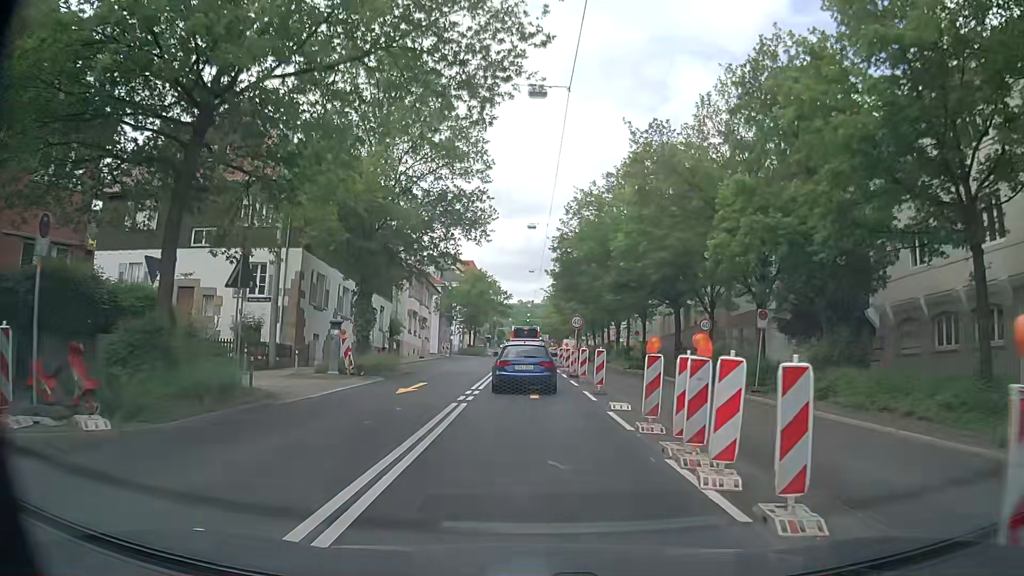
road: secondary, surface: asphalt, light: Day
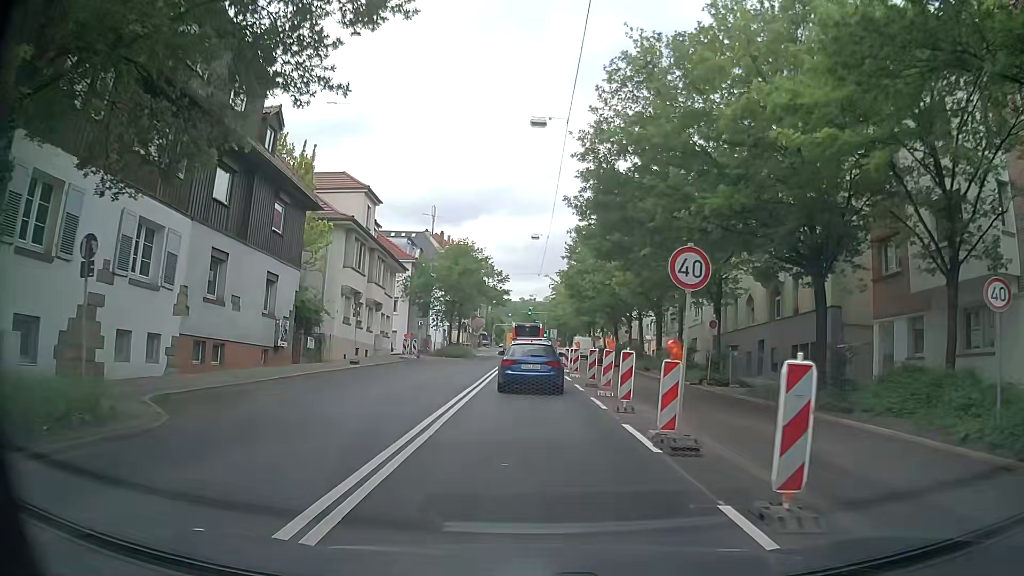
(-0.1, +20.7) m; 0°
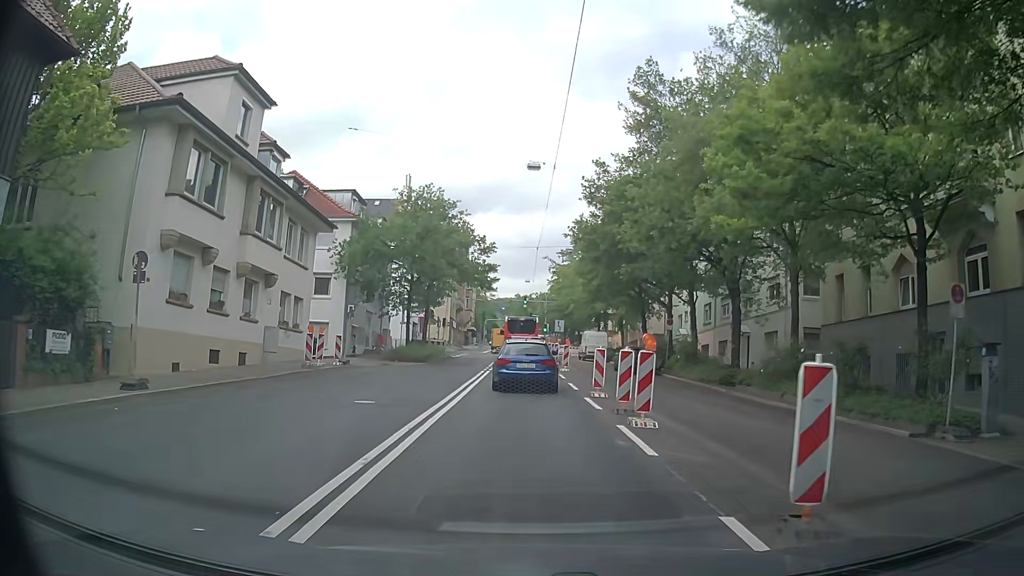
(-0.1, +18.3) m; 0°
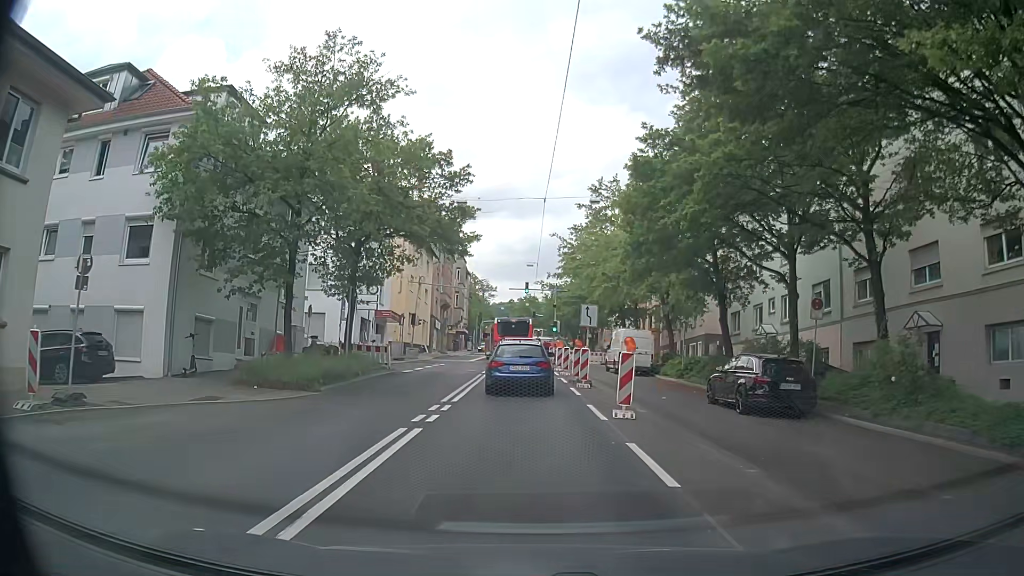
(0.0, +19.7) m; 0°
